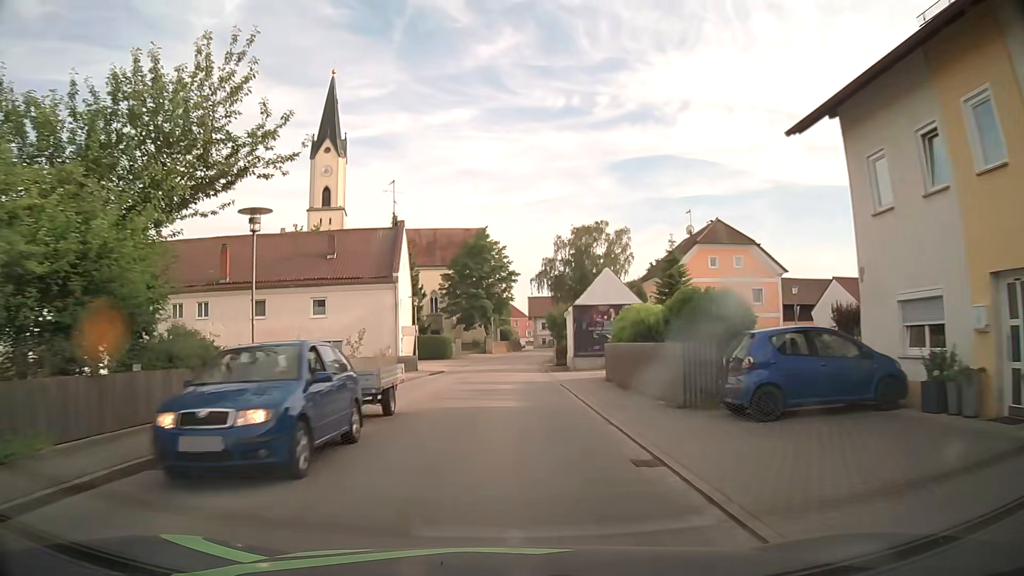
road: secondary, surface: asphalt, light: Day
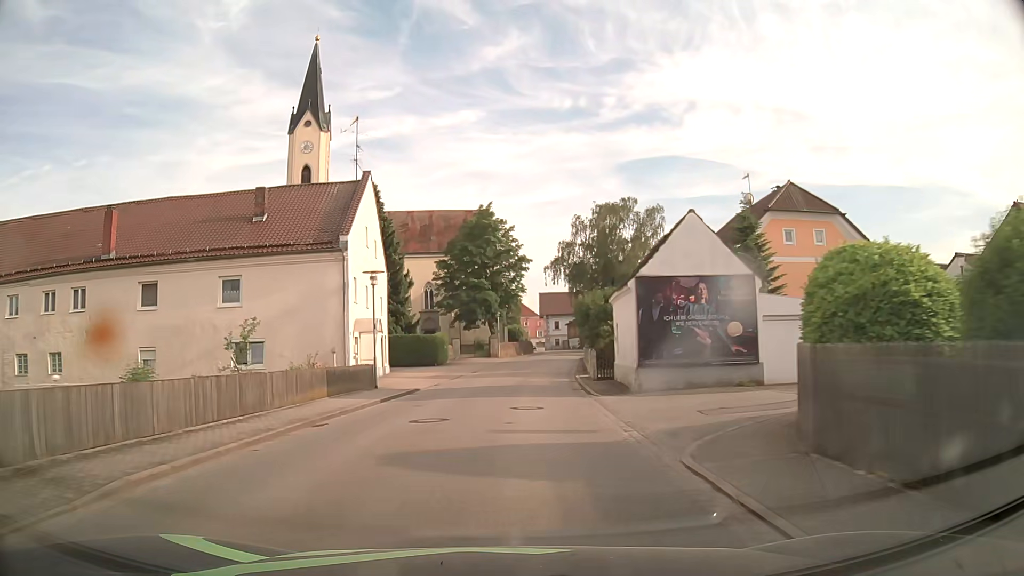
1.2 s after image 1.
(-0.1, +15.3) m; -1°
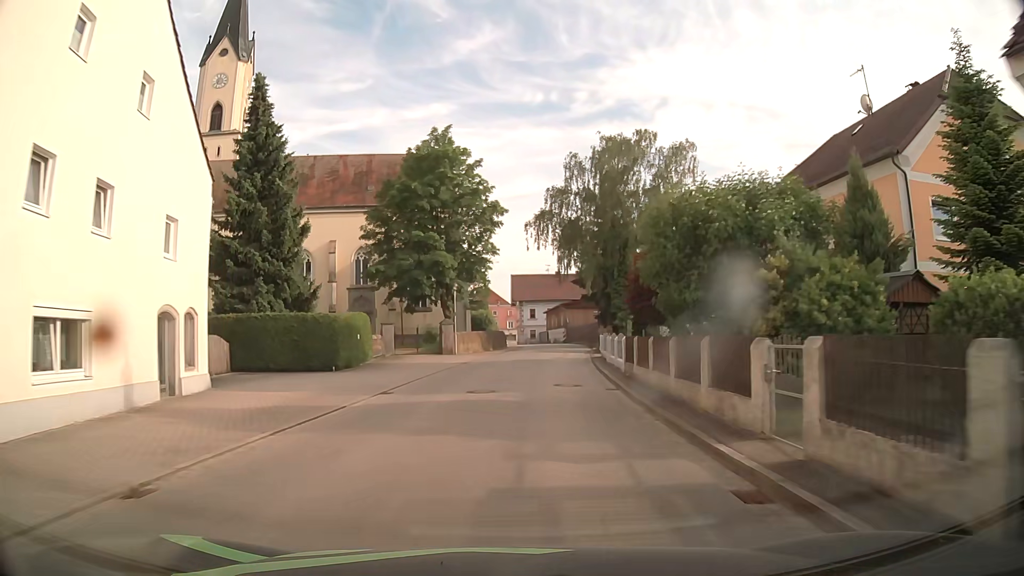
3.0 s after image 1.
(+0.2, +22.9) m; +3°
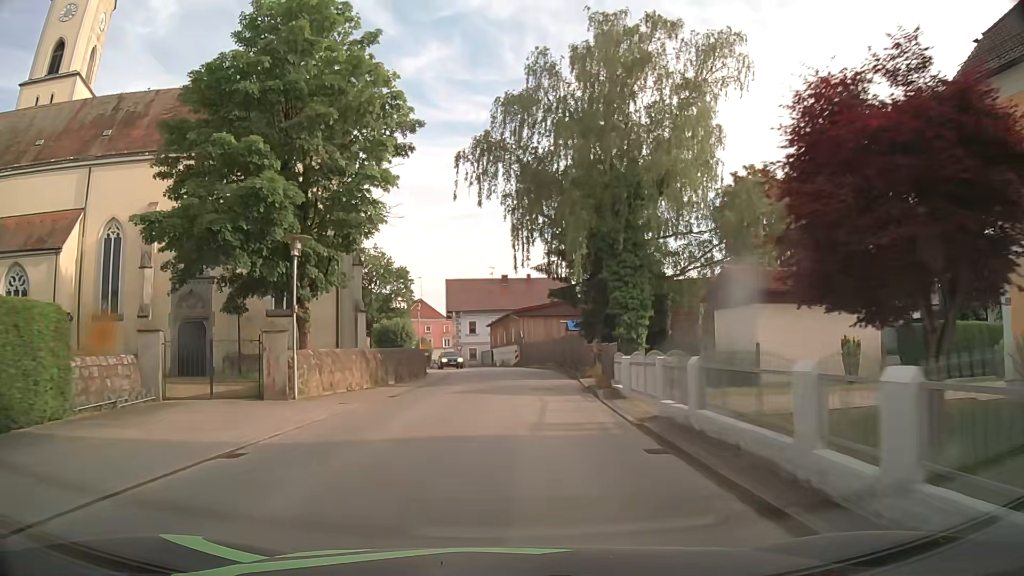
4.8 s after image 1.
(+1.0, +22.8) m; +5°
(0, +10) (+1, +20) (+1, +30) (0, +40) (-1, +50) (-3, +60) (-6, +69) (-8, +79) (-9, +89) (-10, +99) m
